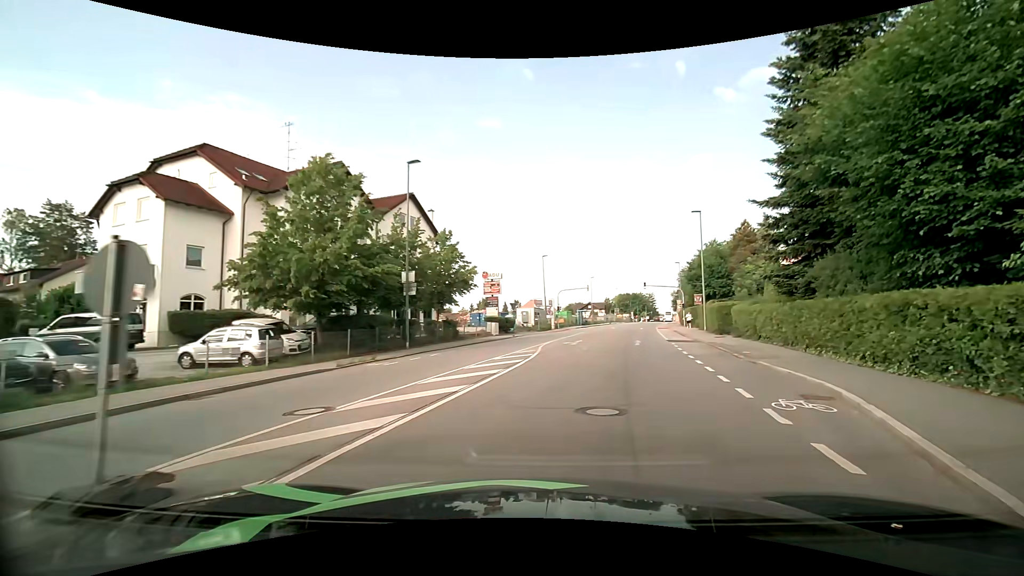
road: tertiary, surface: asphalt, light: Day
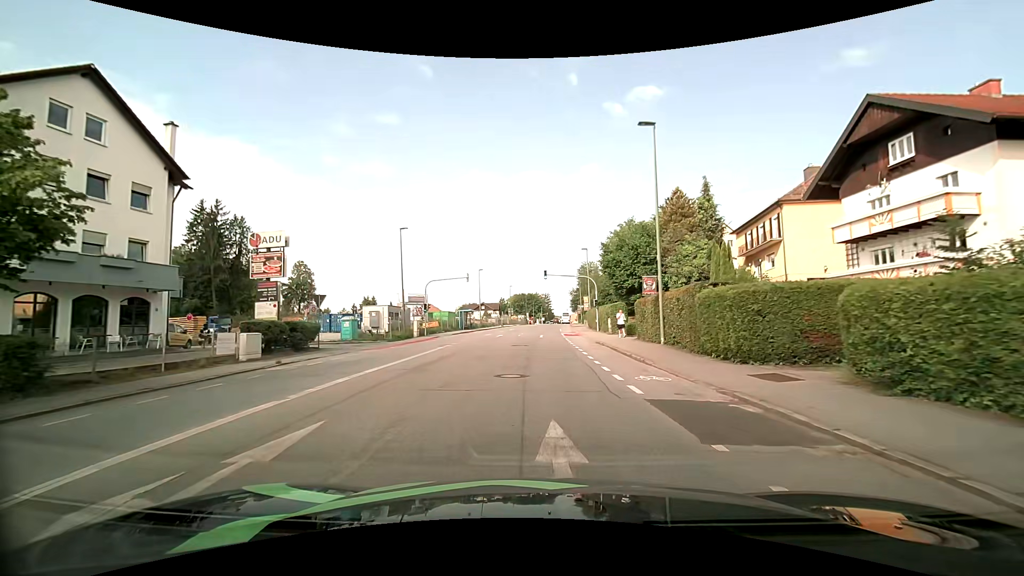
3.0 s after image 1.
(+3.6, +21.7) m; +12°
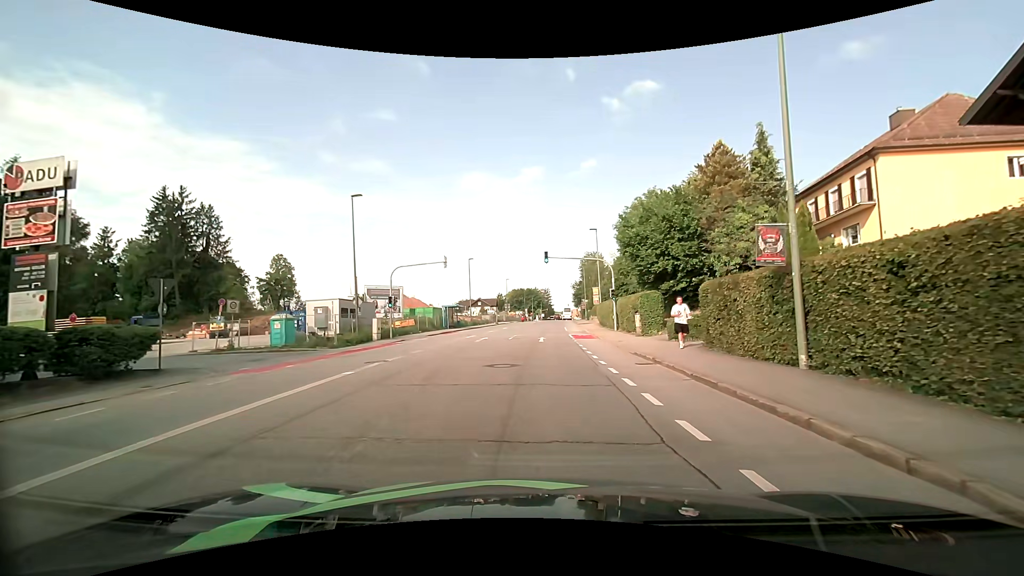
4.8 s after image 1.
(0.0, +11.5) m; 0°
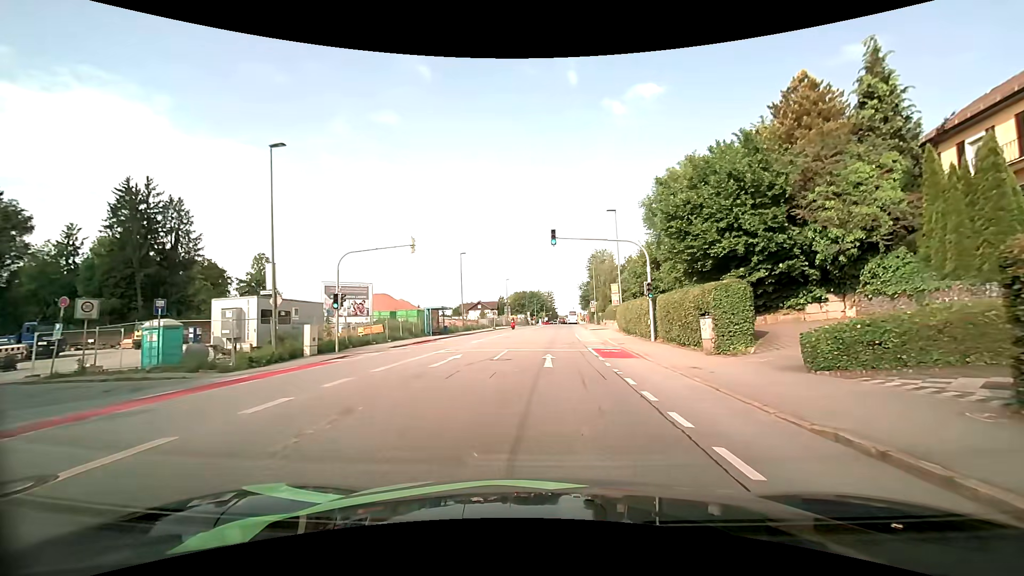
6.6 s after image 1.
(-0.1, +11.2) m; 0°
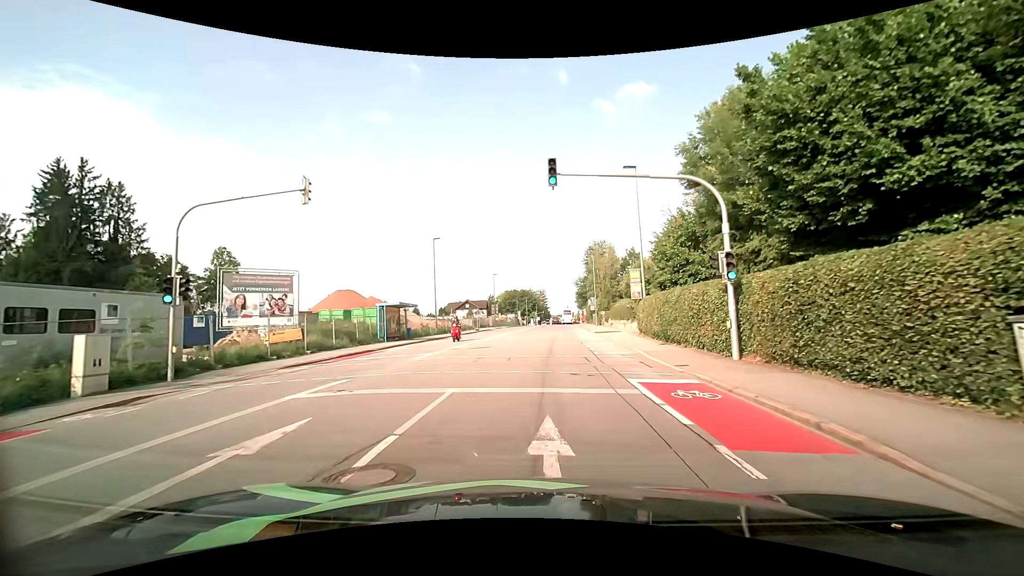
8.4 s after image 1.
(0.0, +12.2) m; +1°
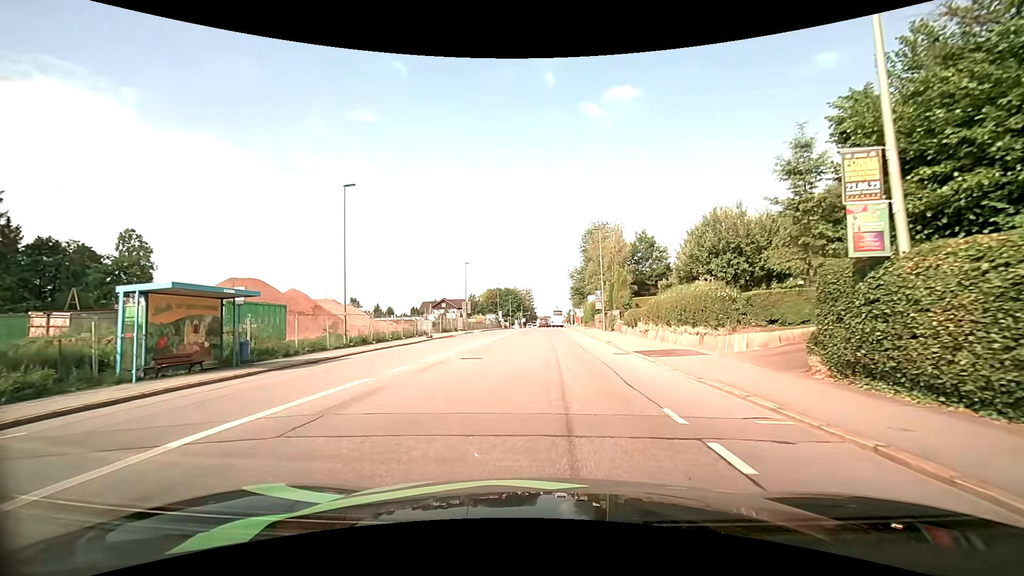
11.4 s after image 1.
(+0.2, +21.7) m; +1°
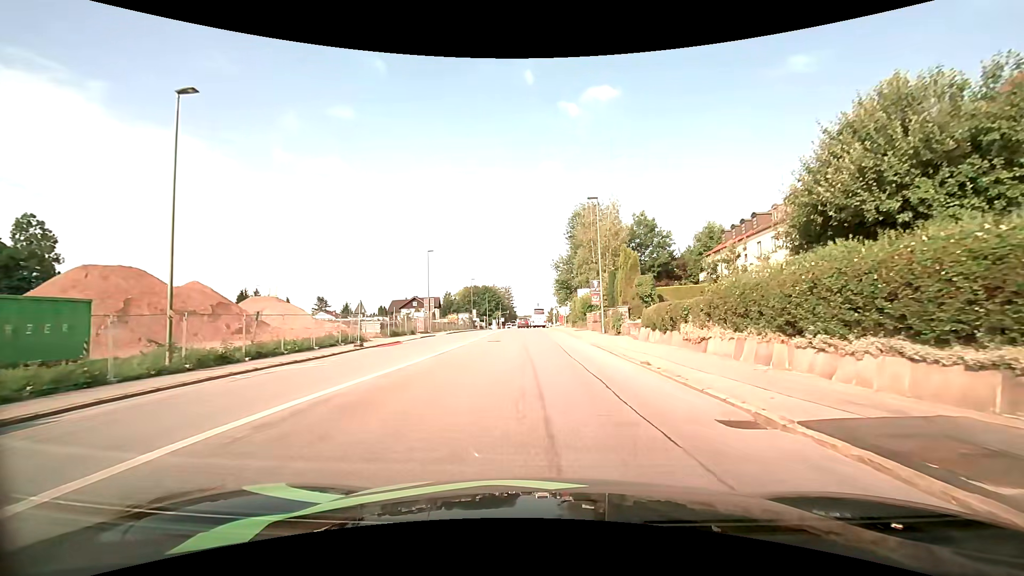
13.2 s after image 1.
(+0.2, +13.2) m; +3°
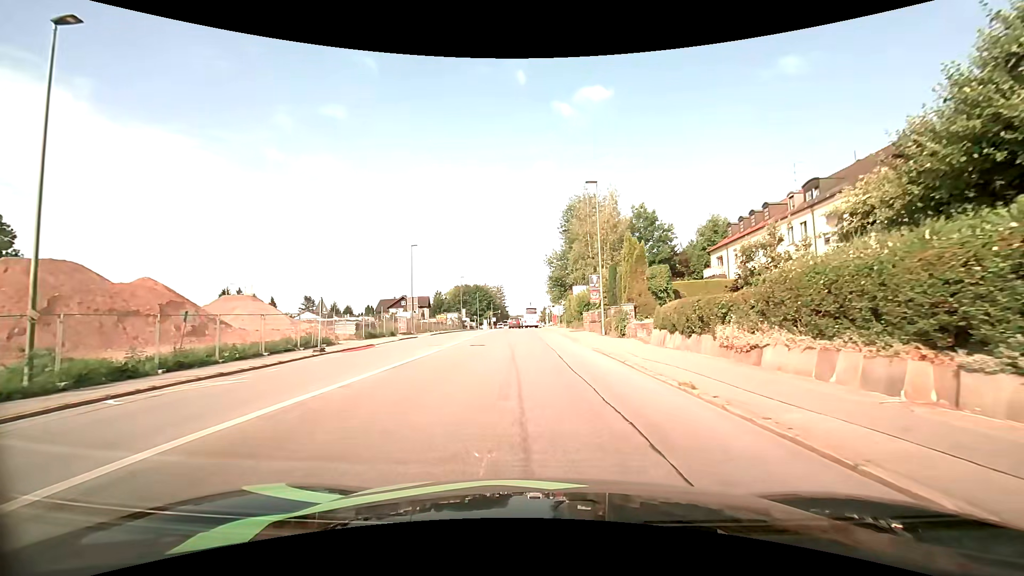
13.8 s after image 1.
(0.0, +4.5) m; +1°
(0, +10) (0, +20) (0, +30) (0, +40) (-1, +50) (-1, +60) (-1, +70) (-2, +80) (-2, +90) (-2, +100) m
